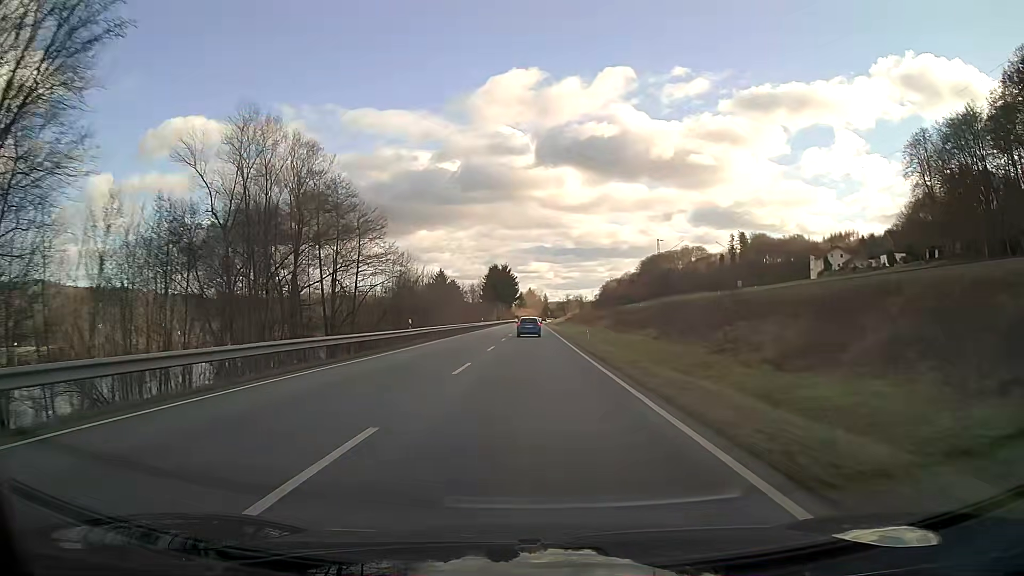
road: primary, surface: asphalt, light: Day
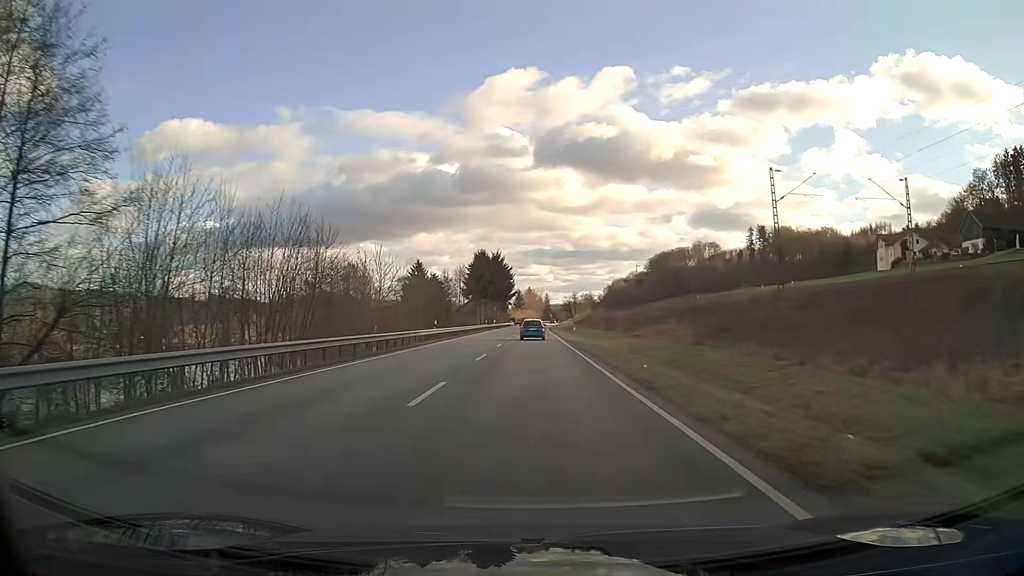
(+0.1, +42.6) m; 0°
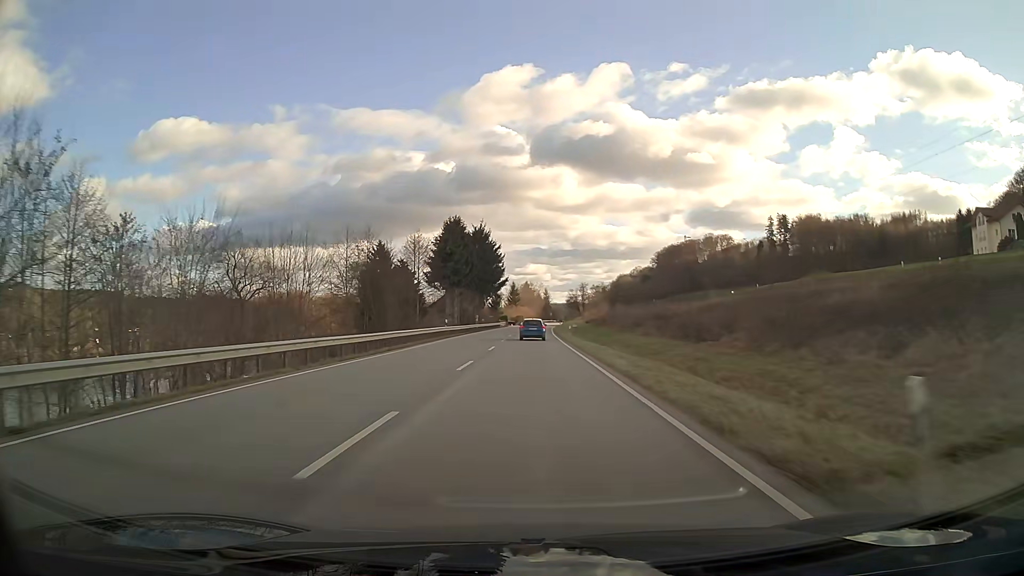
(+0.1, +41.9) m; 0°
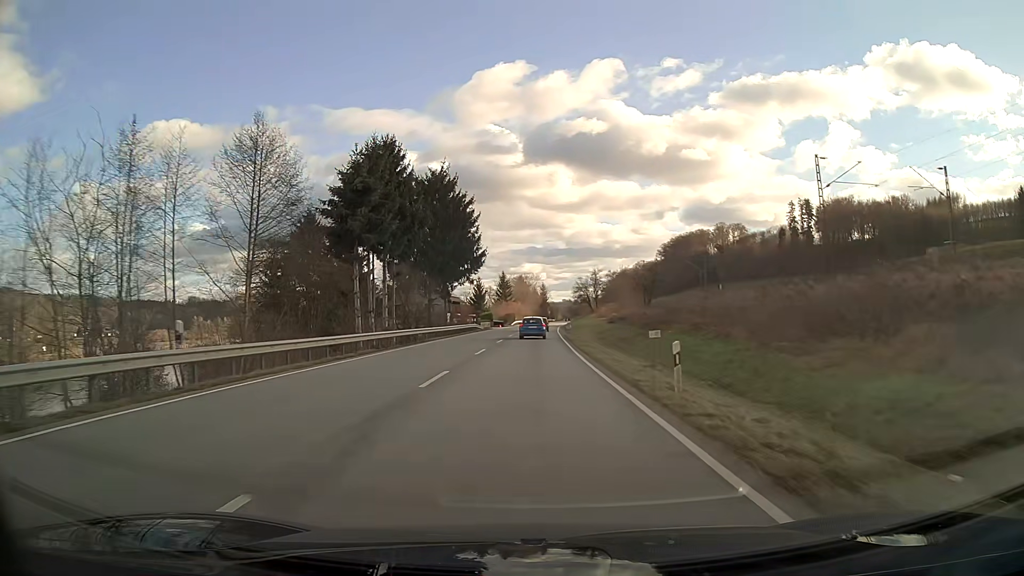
(+0.1, +41.5) m; 0°
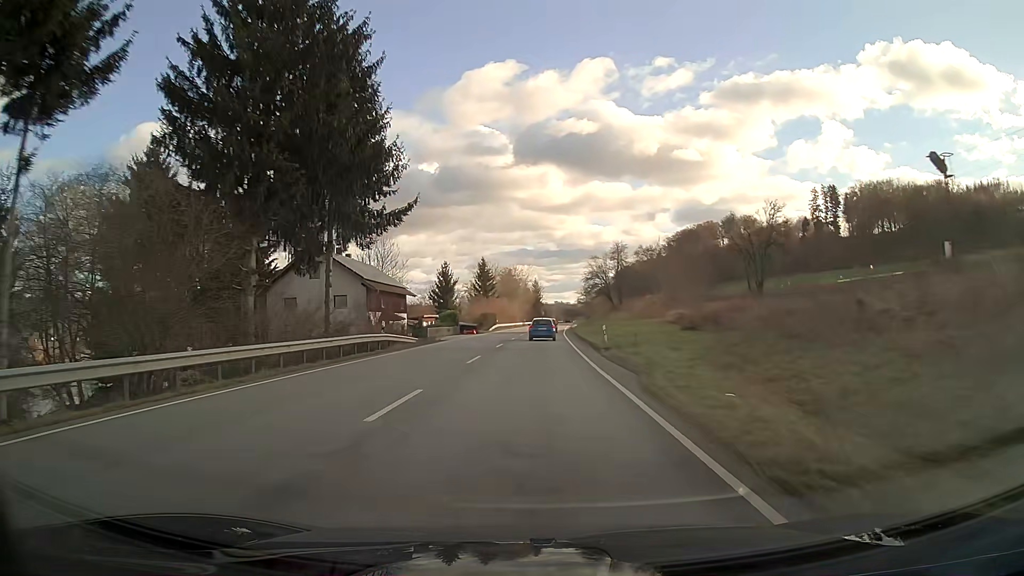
(+0.3, +41.1) m; +1°
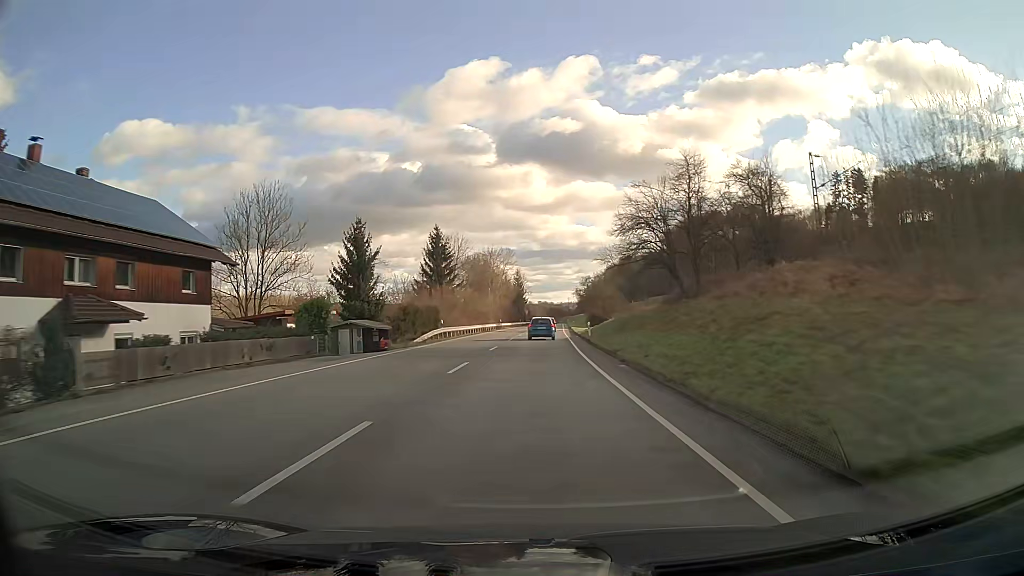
(+0.5, +41.0) m; +1°
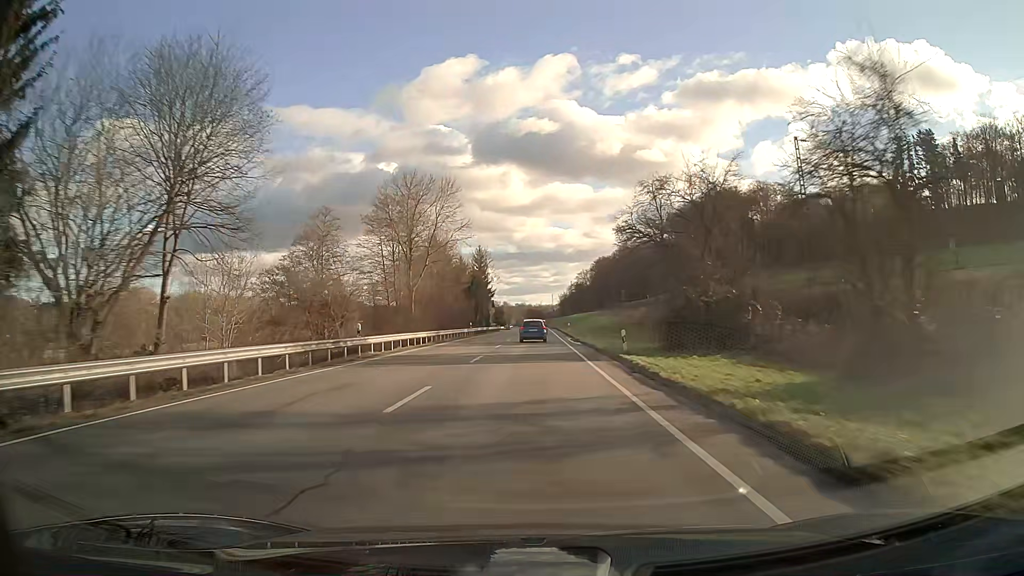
(+1.3, +68.5) m; +2°
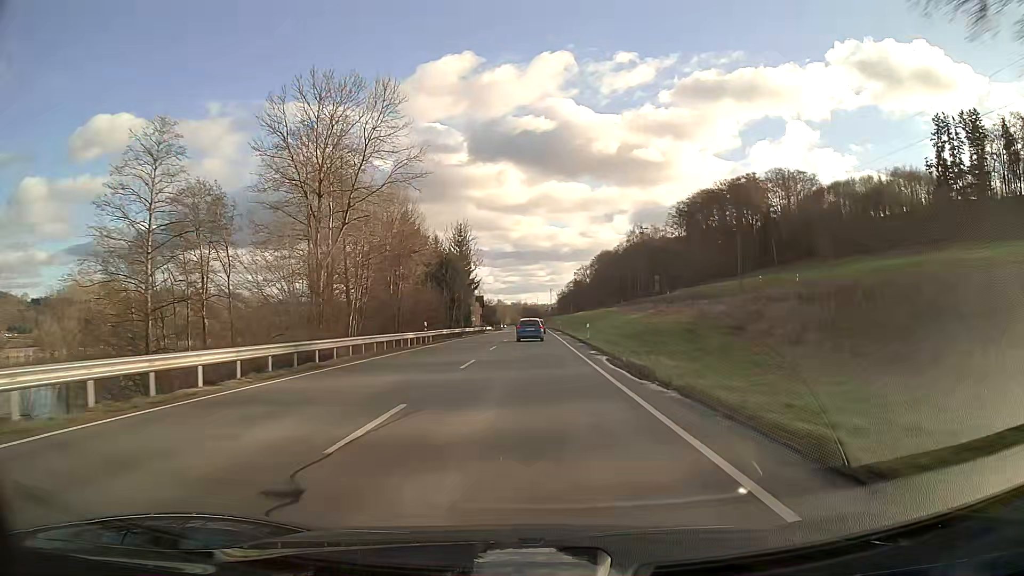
(+0.1, +27.6) m; 0°
